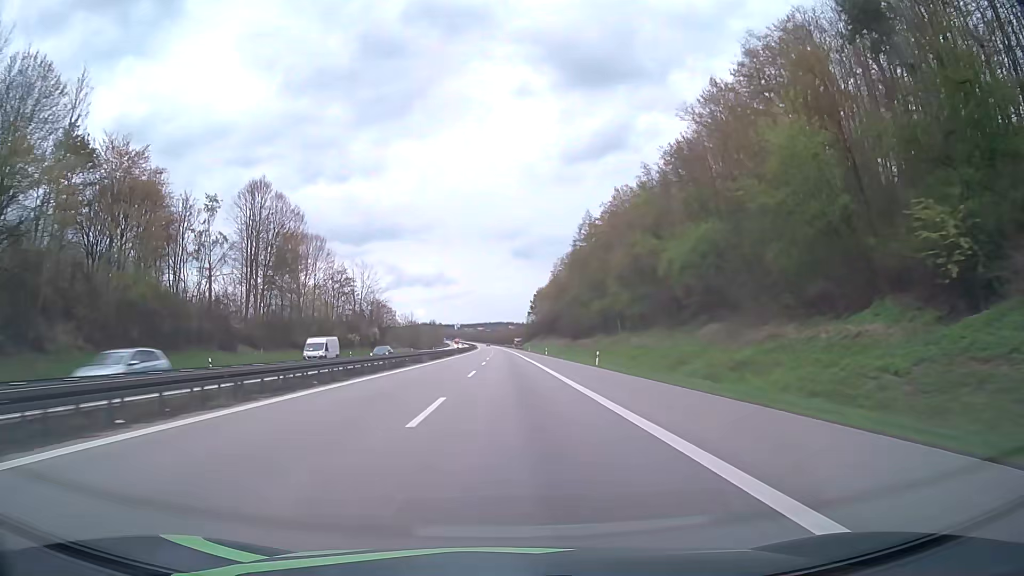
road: motorway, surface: asphalt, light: Day
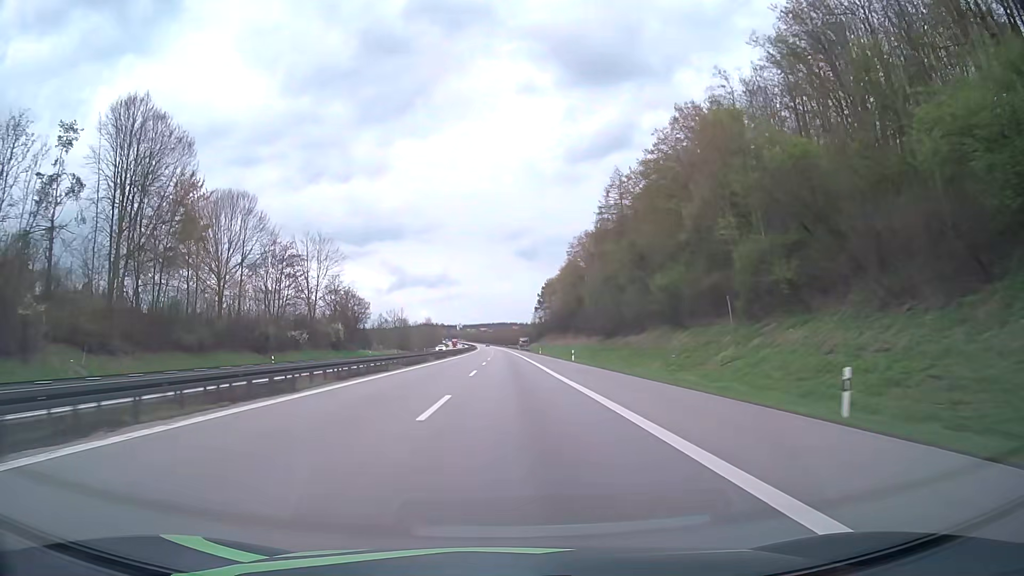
(-0.1, +35.4) m; 0°
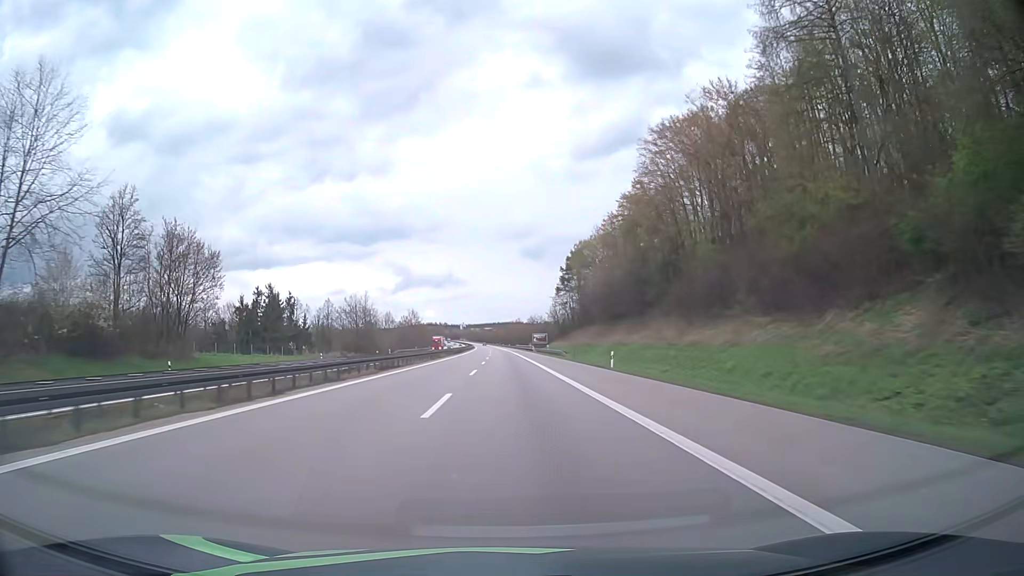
(-0.3, +72.5) m; -1°
(0, +10) (0, +20) (0, +30) (0, +40) (0, +50) (0, +60) (0, +70) (-1, +80) (-1, +90) (-1, +100) m
